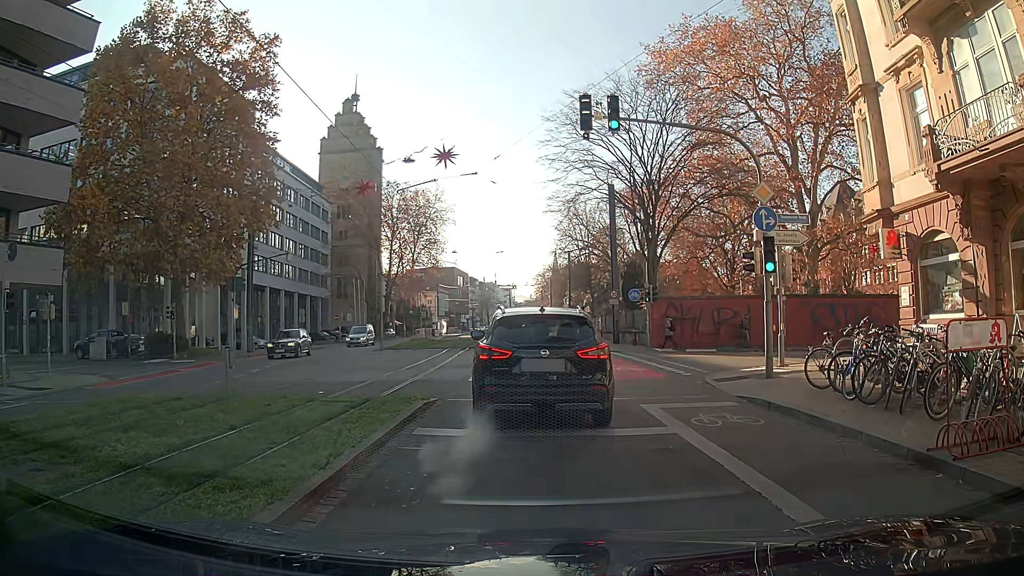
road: primary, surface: asphalt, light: Day
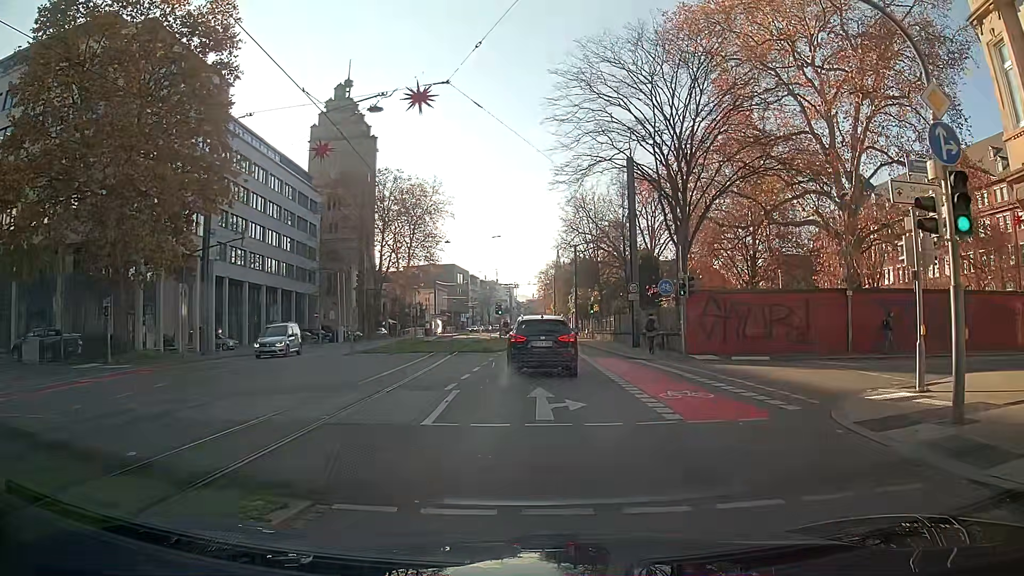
(-0.1, +7.6) m; -1°
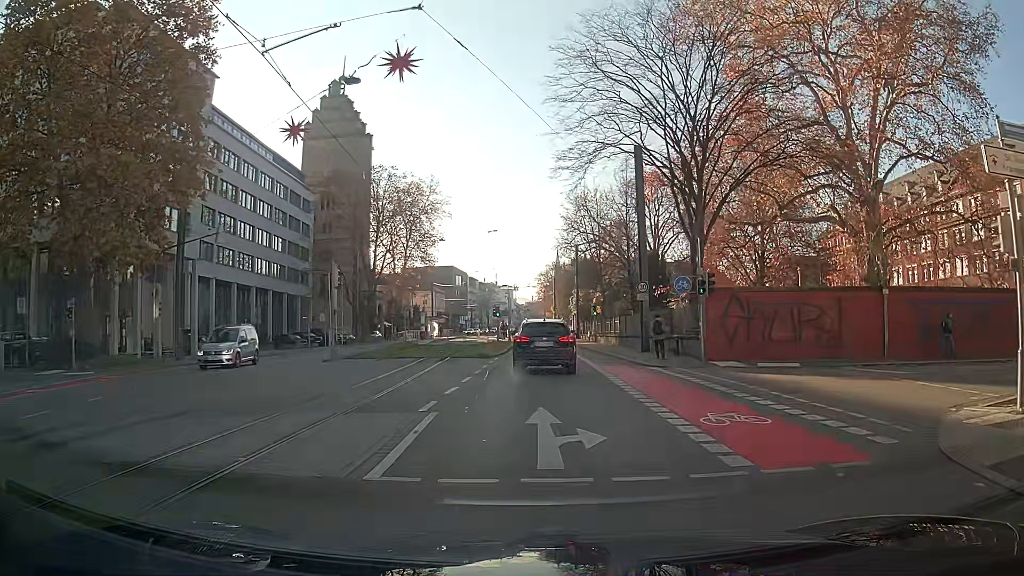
(0.0, +3.2) m; 0°
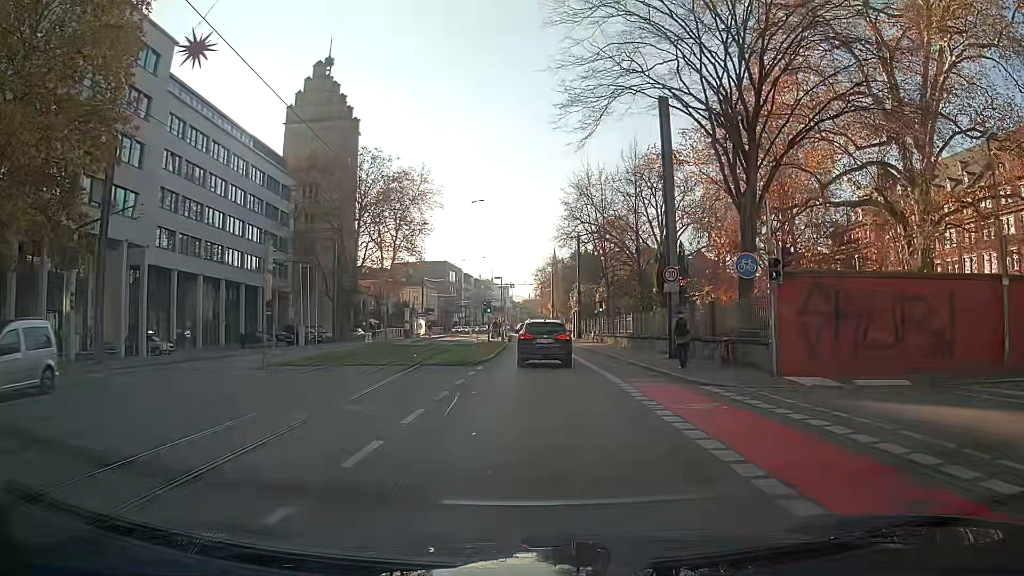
(0.0, +7.6) m; +1°
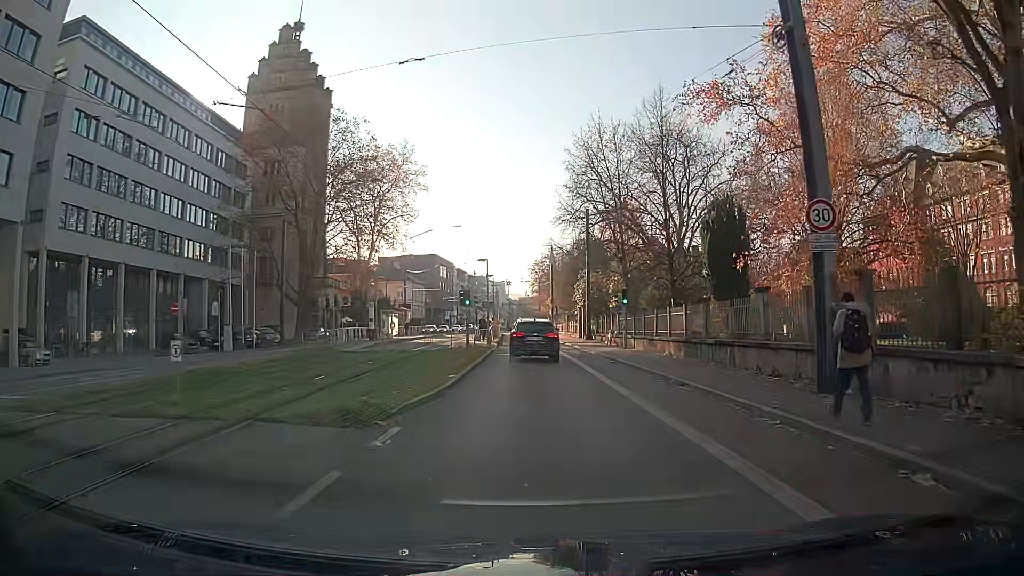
(-0.1, +14.1) m; 0°
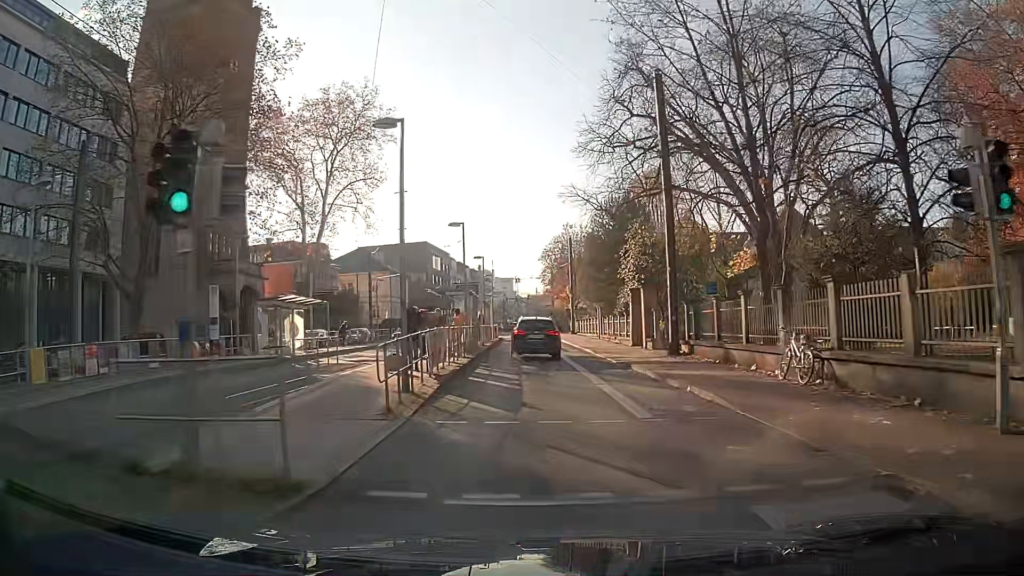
(-0.4, +29.0) m; -1°
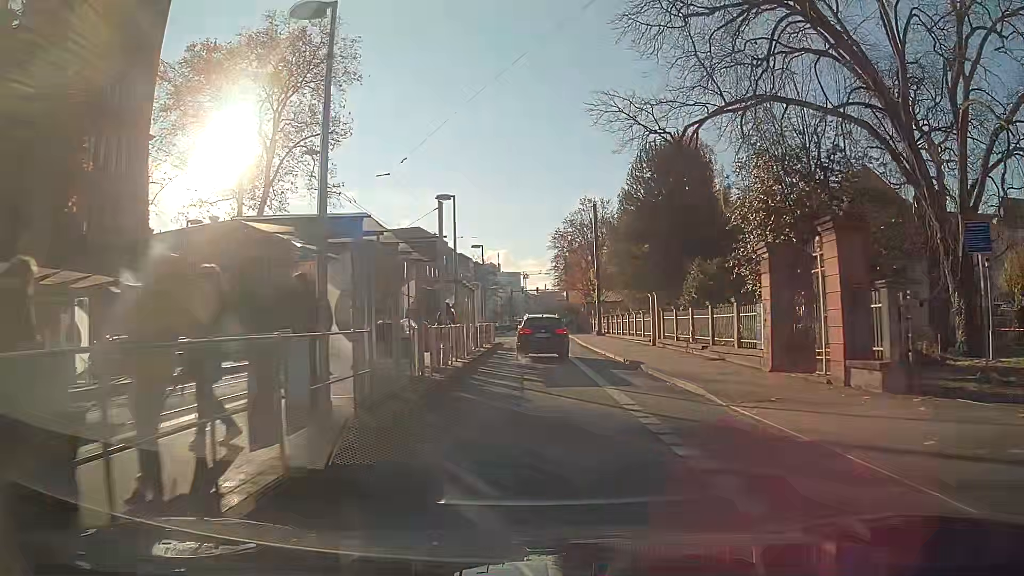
(-0.1, +19.3) m; -1°
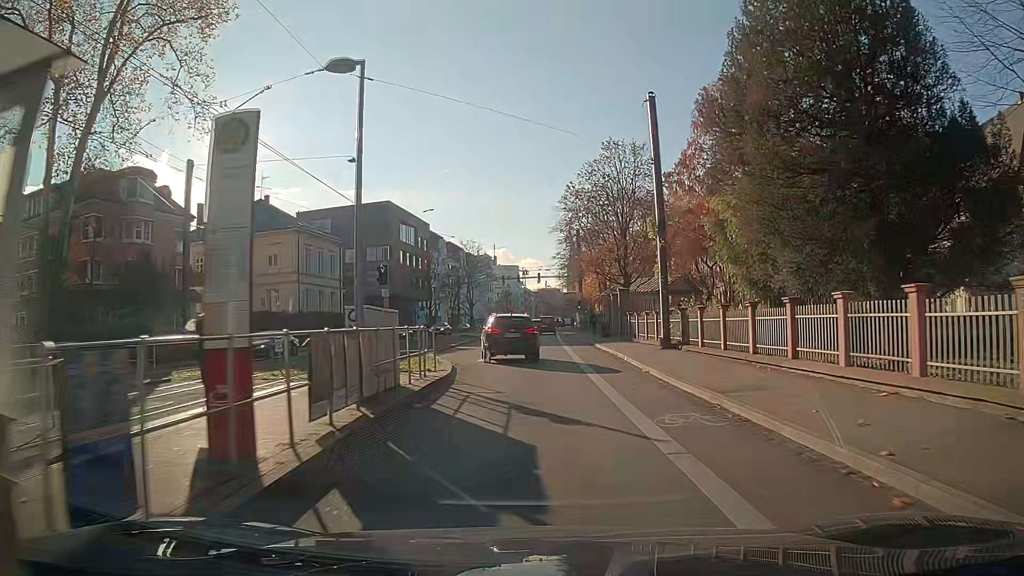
(0.0, +25.9) m; 0°
